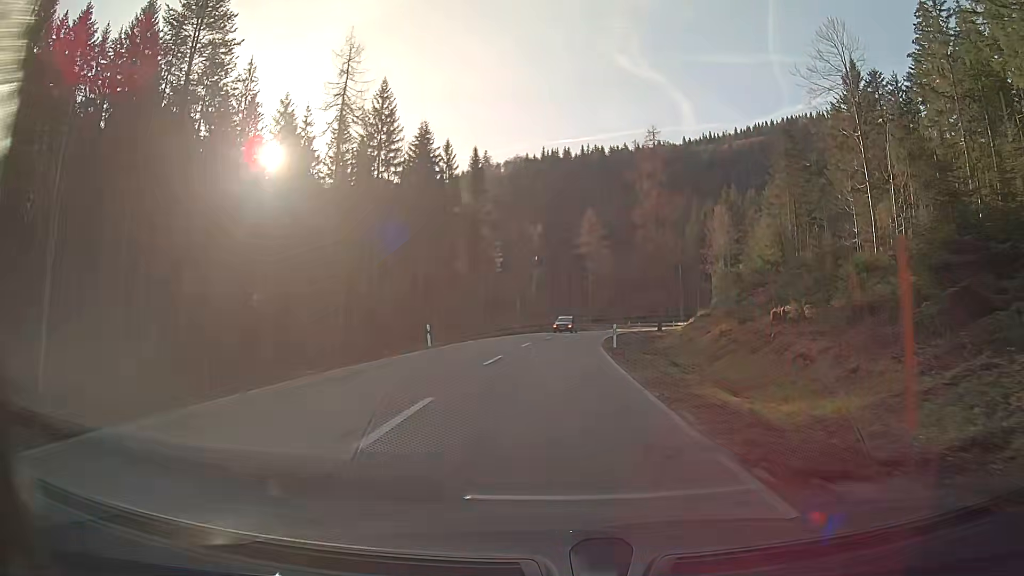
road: secondary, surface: asphalt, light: Day
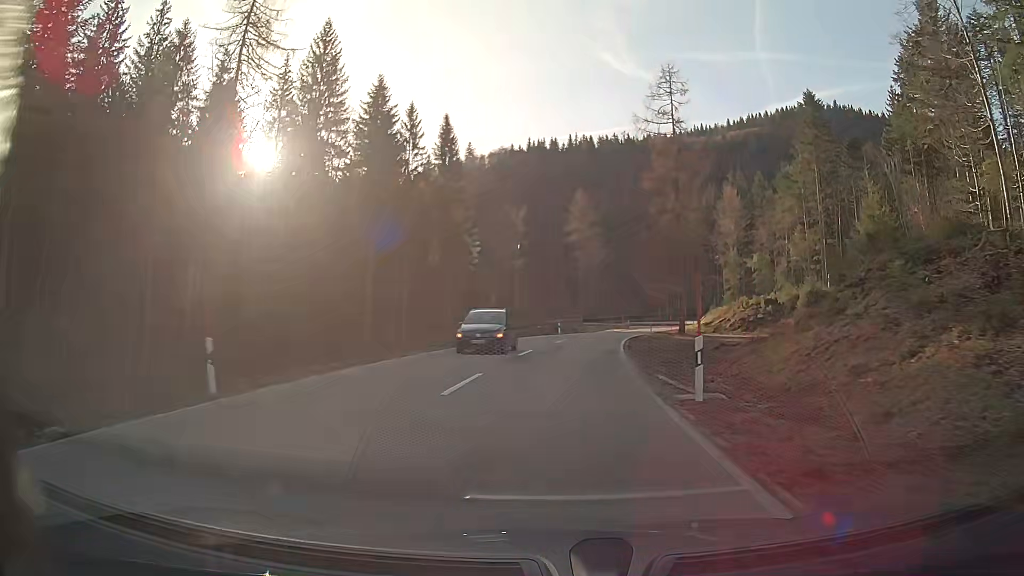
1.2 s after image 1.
(+0.3, +19.2) m; +2°
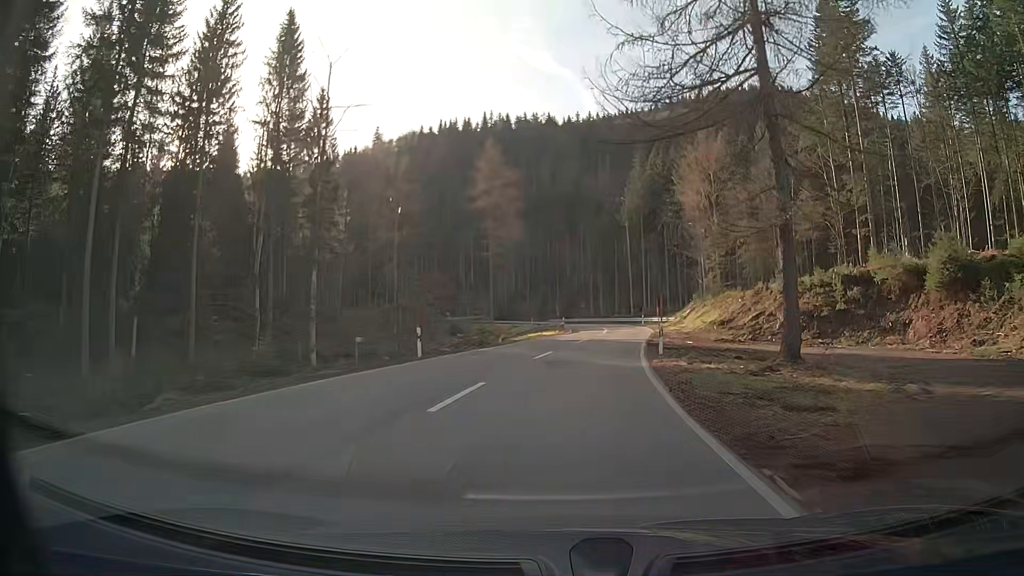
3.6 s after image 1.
(+2.1, +37.5) m; +7°
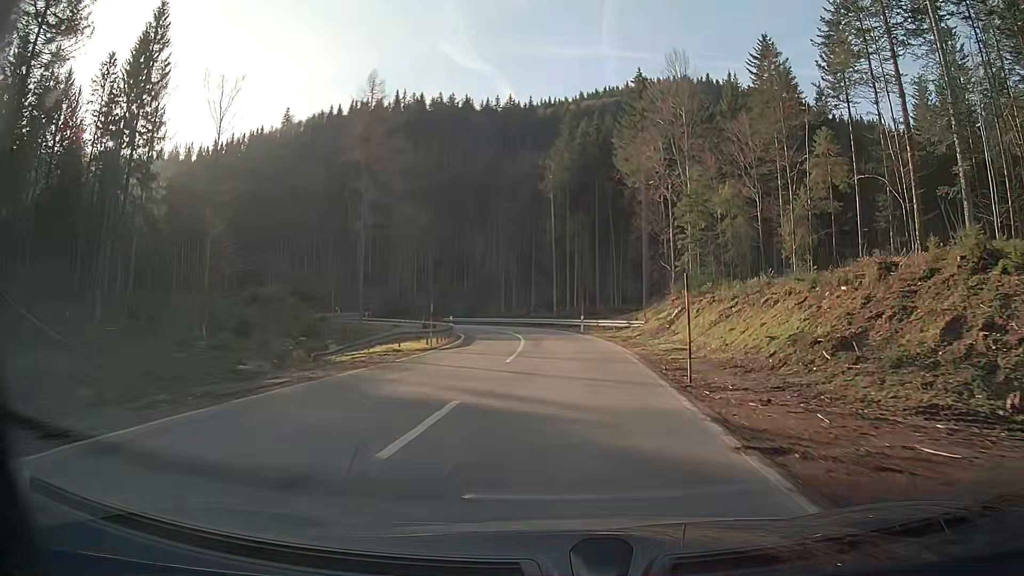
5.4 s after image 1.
(+1.7, +27.4) m; +7°
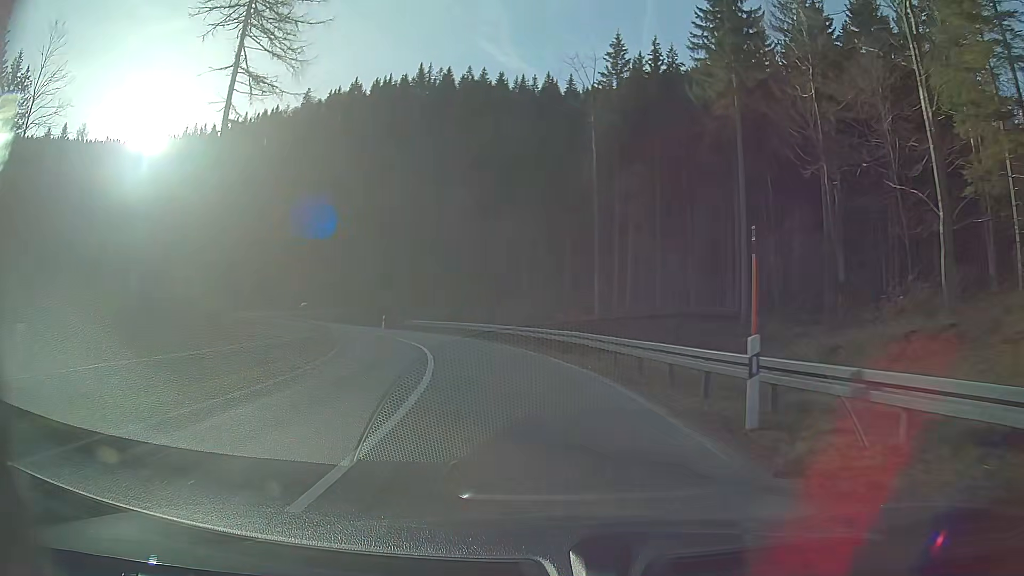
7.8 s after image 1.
(-0.6, +35.7) m; -6°
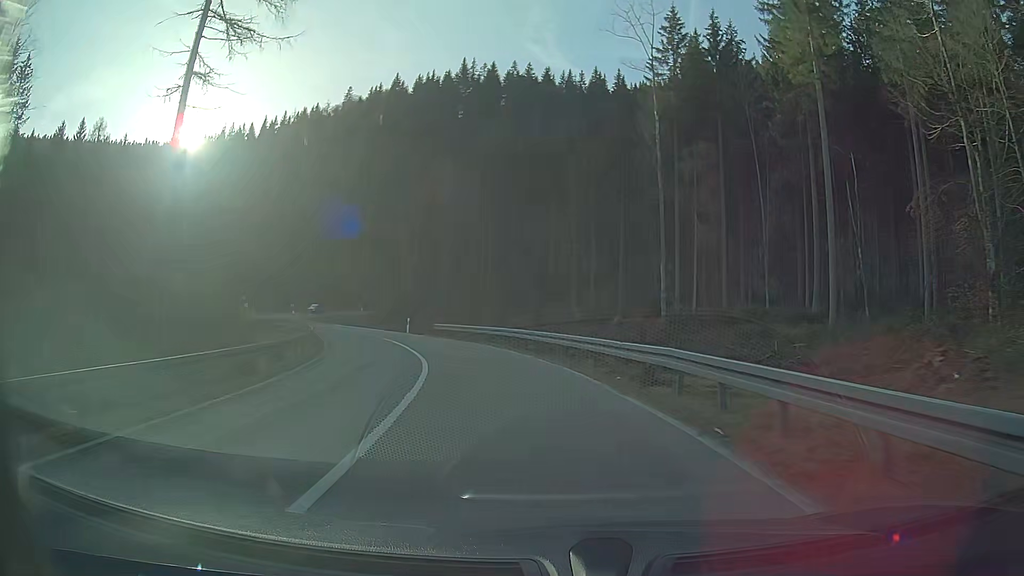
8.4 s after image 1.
(-0.3, +8.8) m; -4°
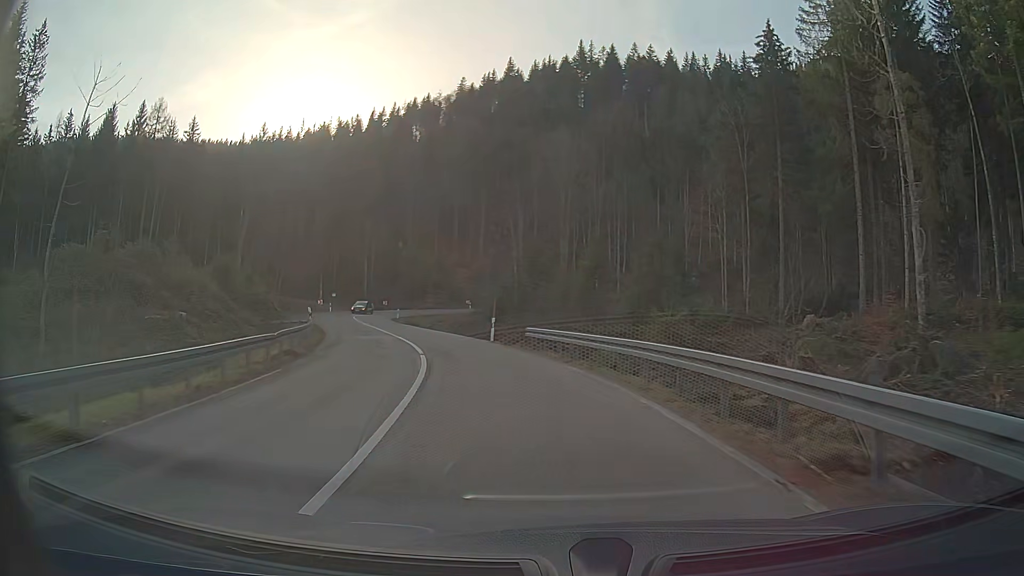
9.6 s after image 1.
(-1.6, +17.4) m; -11°
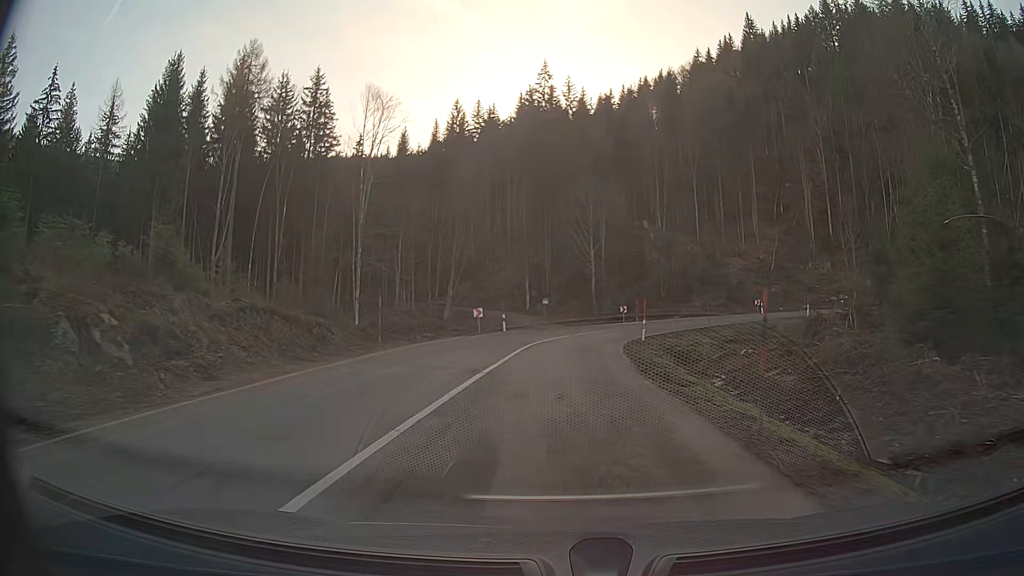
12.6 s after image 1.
(-8.5, +42.1) m; -19°
